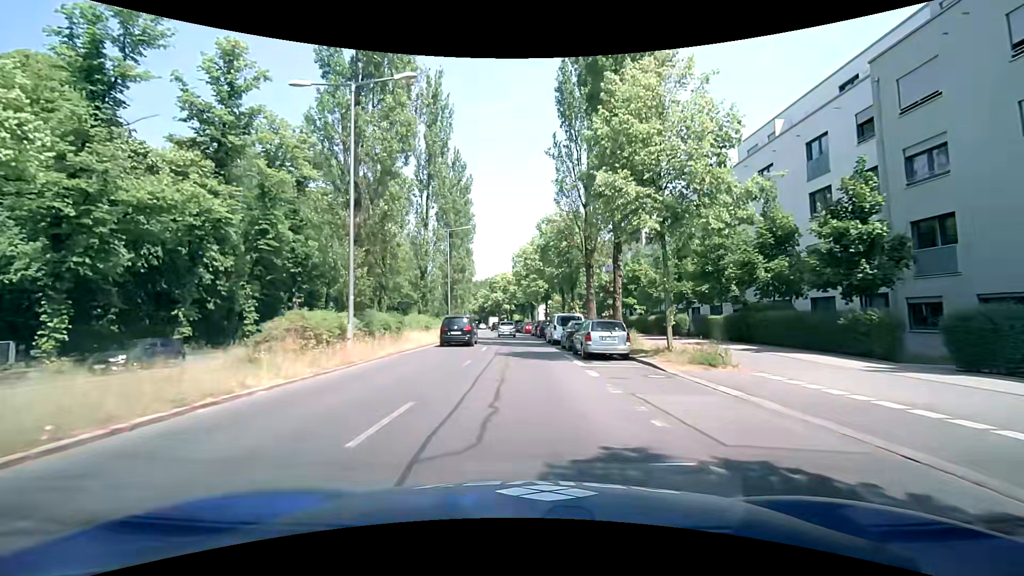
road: secondary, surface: asphalt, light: Day
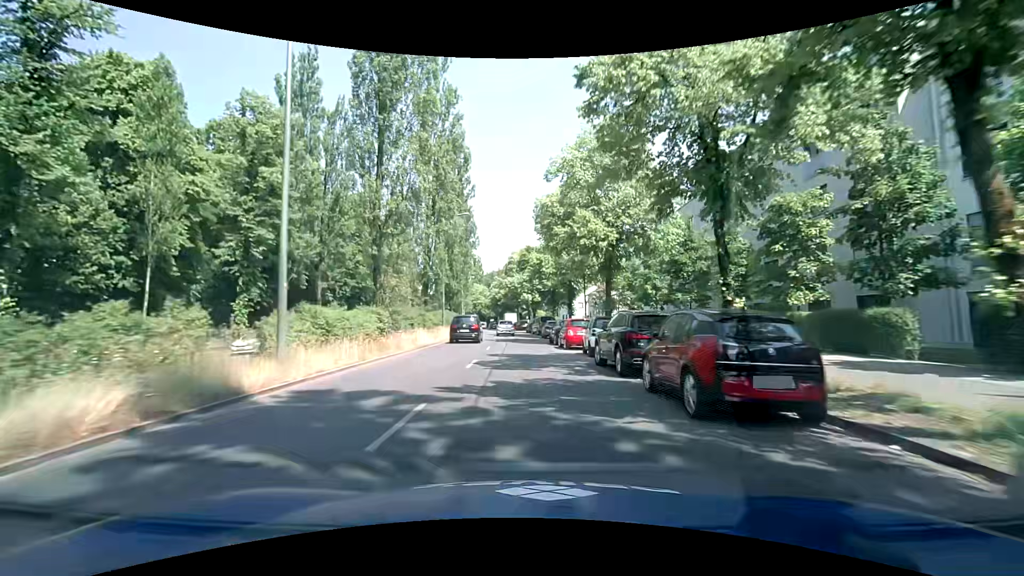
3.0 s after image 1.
(-1.3, +36.3) m; -4°
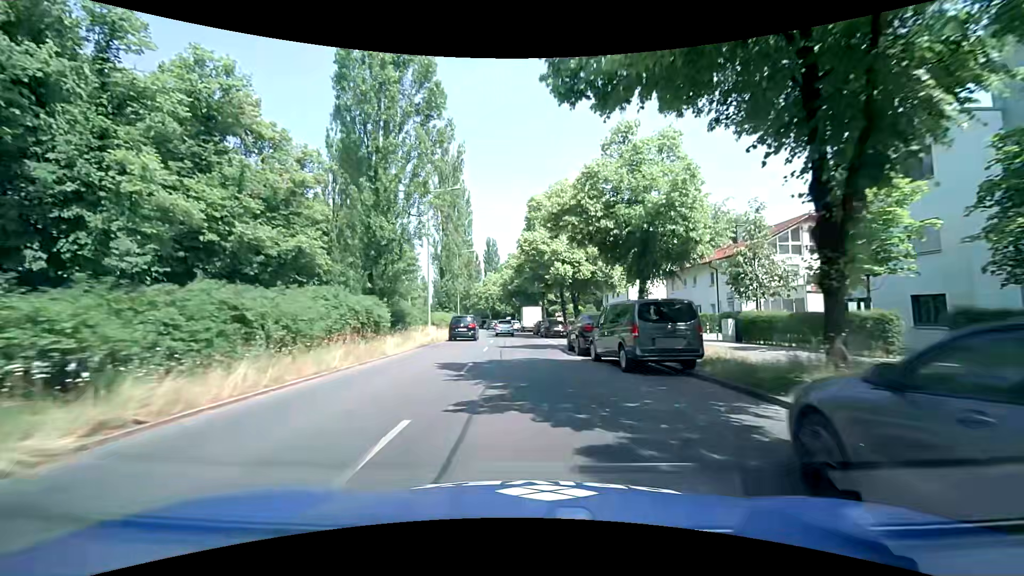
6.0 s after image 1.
(-0.6, +37.6) m; -1°
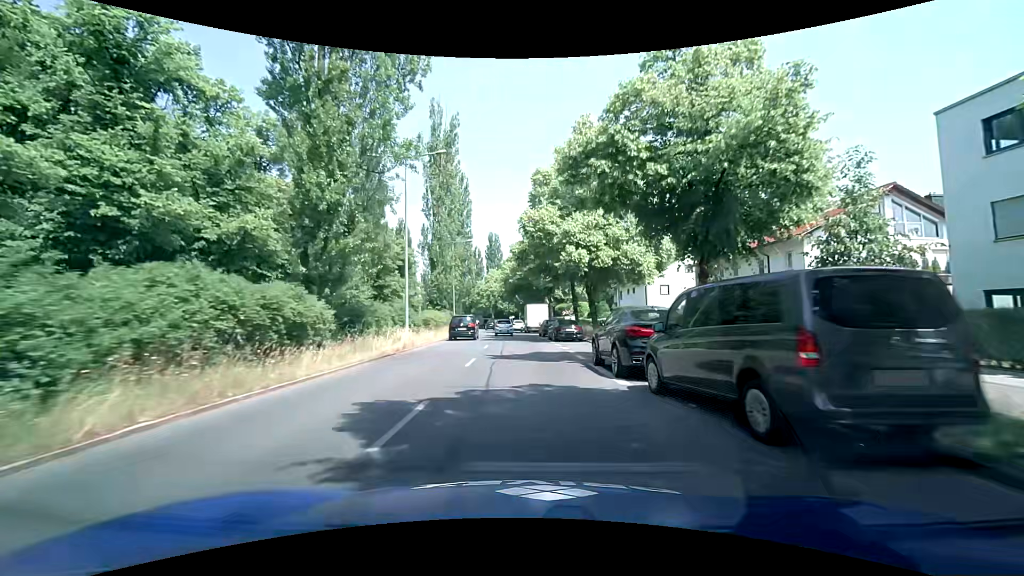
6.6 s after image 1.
(-0.2, +7.5) m; -2°
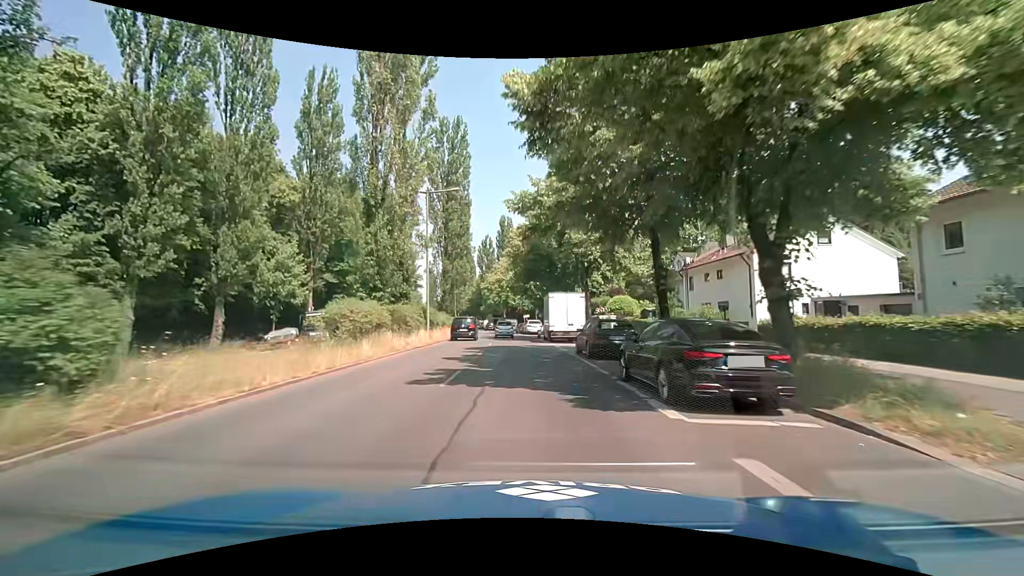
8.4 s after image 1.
(-0.2, +22.6) m; -1°
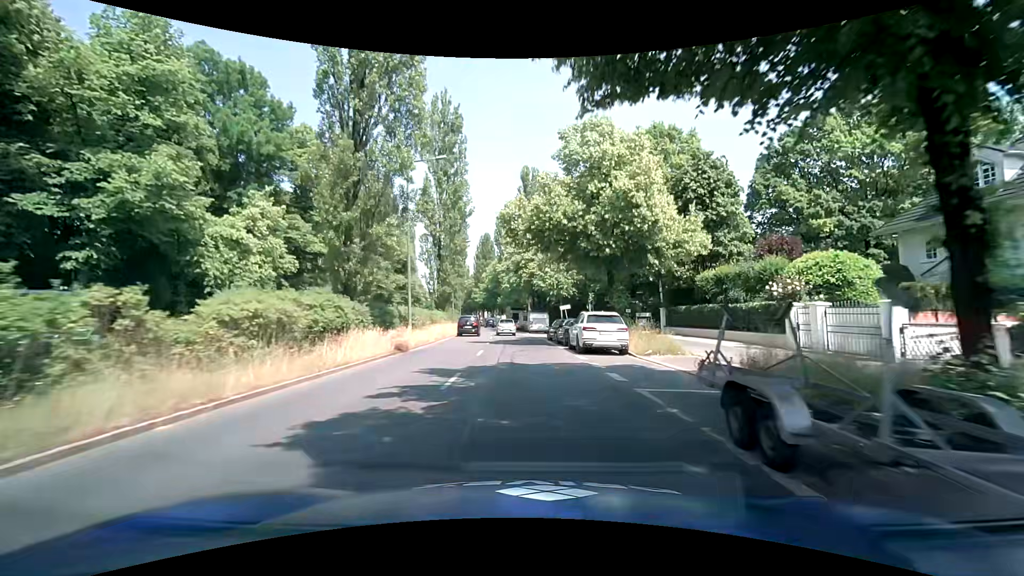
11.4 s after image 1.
(-1.3, +36.5) m; -4°
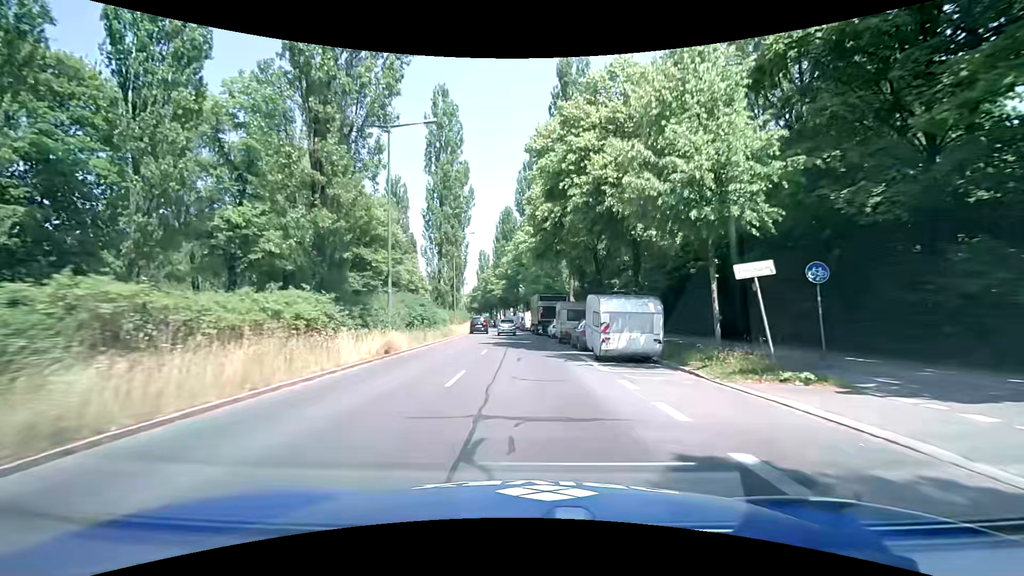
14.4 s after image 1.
(-1.0, +35.6) m; -4°
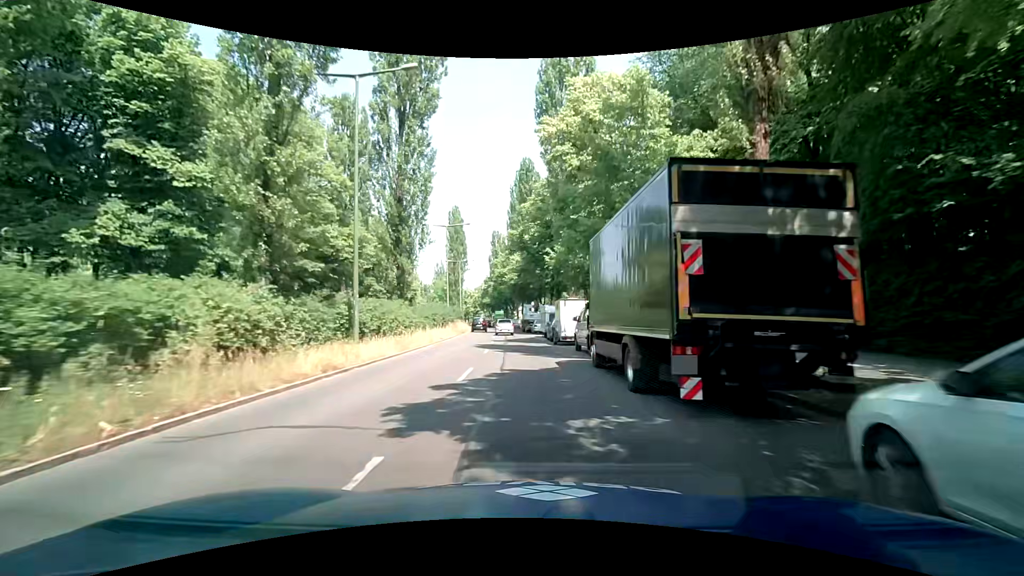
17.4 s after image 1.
(-0.6, +35.1) m; -3°
(0, +10) (0, +20) (0, +30) (-1, +40) (-1, +50) (-2, +60) (-3, +70) (-4, +80) (-5, +90) (-6, +100) m
